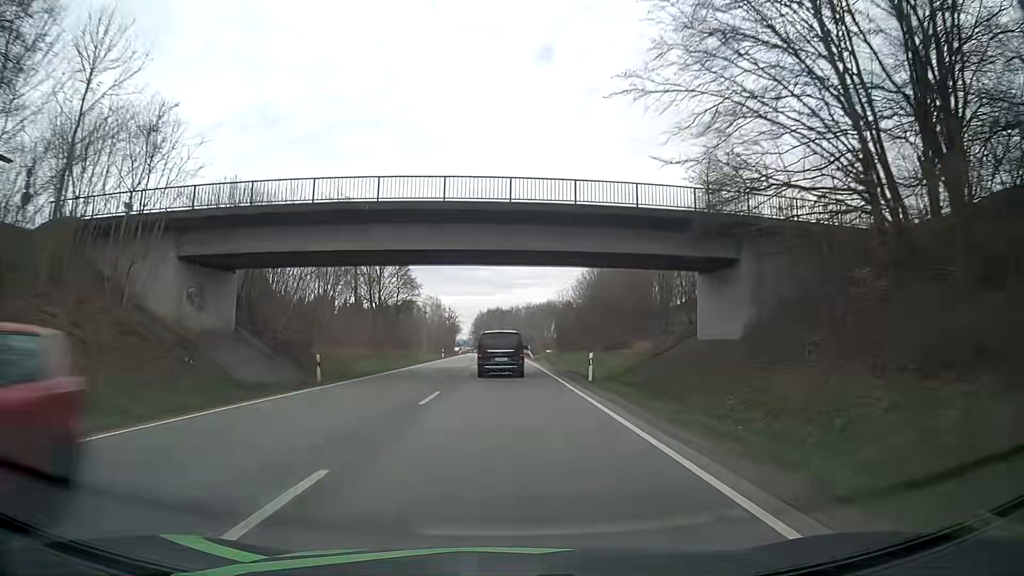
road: primary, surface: asphalt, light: Day
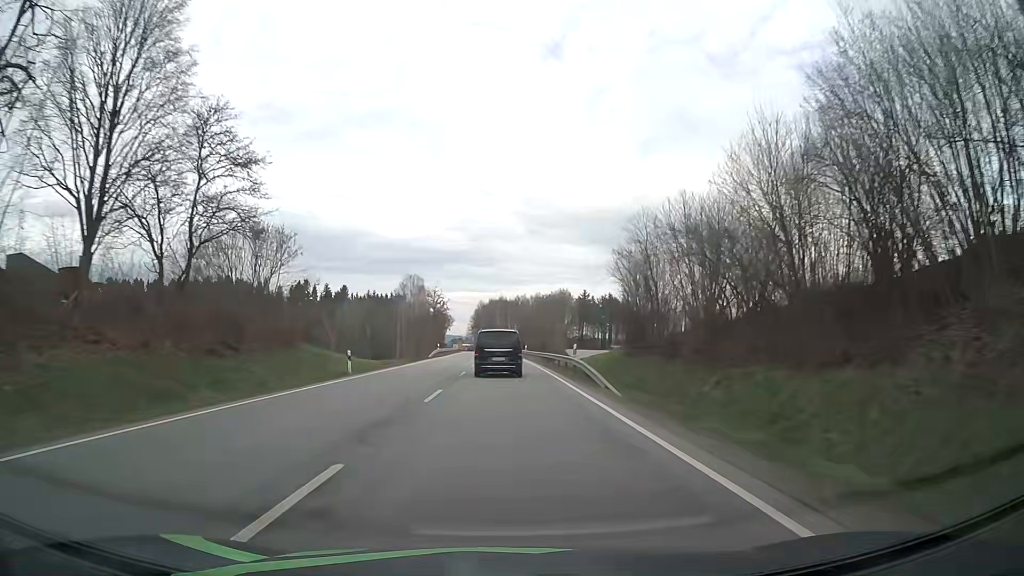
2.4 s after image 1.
(0.0, +48.3) m; 0°
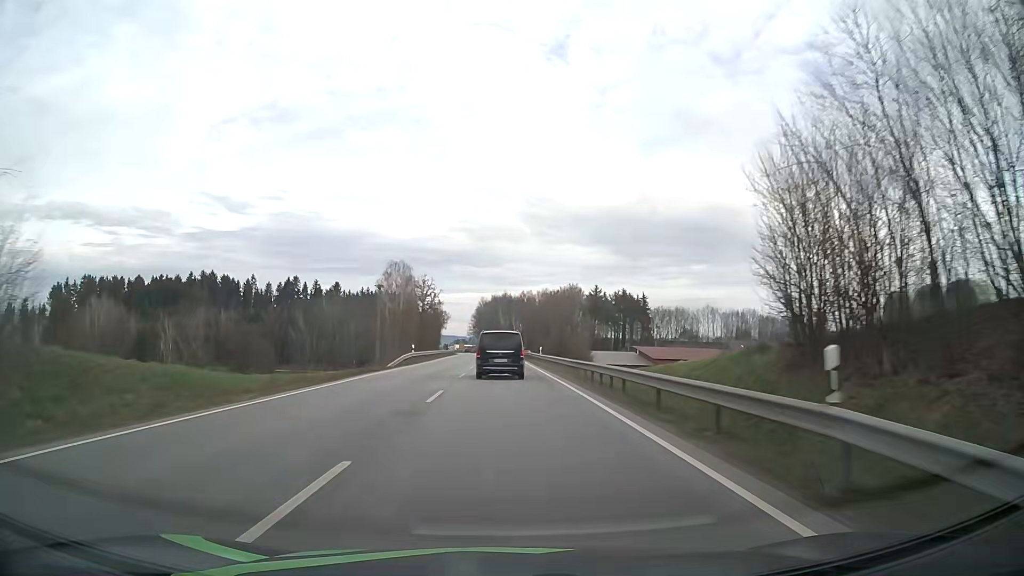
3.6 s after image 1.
(0.0, +24.0) m; 0°
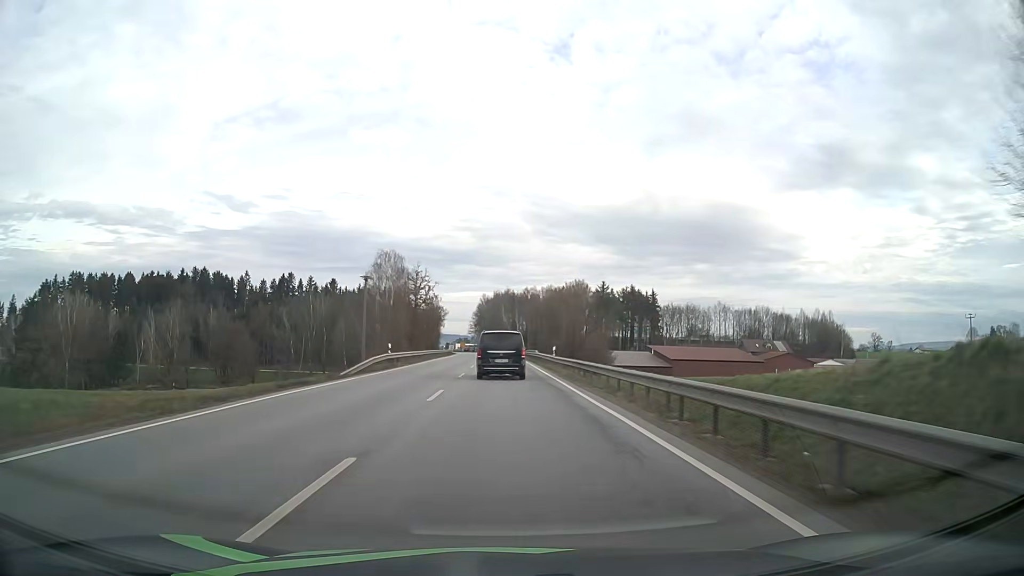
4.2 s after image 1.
(0.0, +11.9) m; 0°
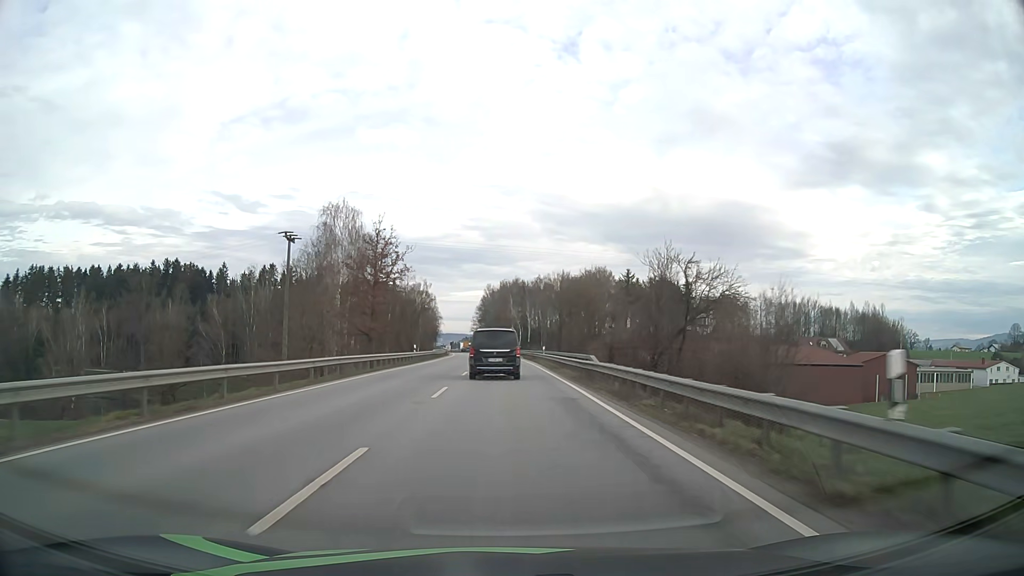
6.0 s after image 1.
(-0.2, +35.7) m; -1°
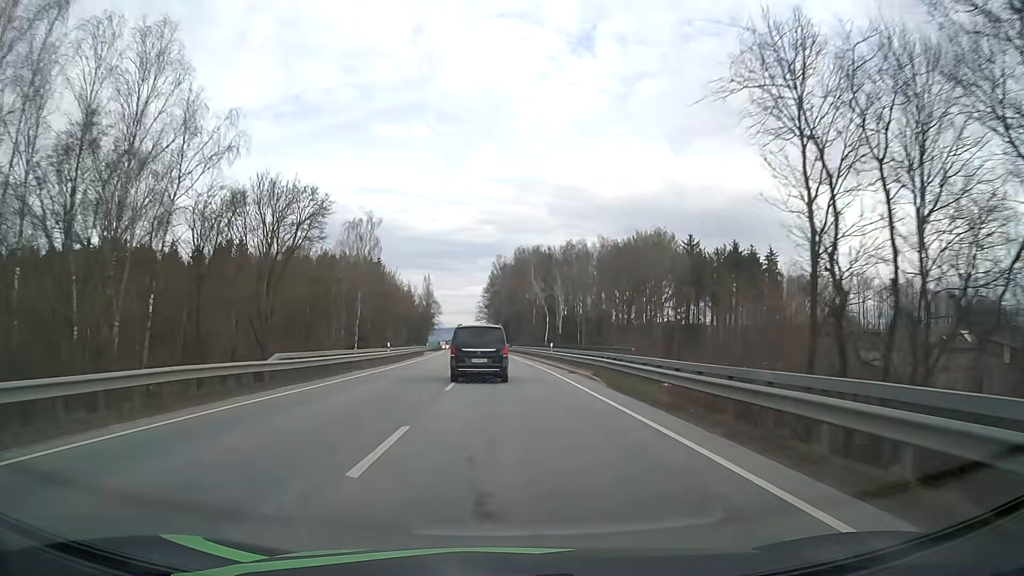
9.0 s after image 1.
(-0.7, +58.7) m; -1°
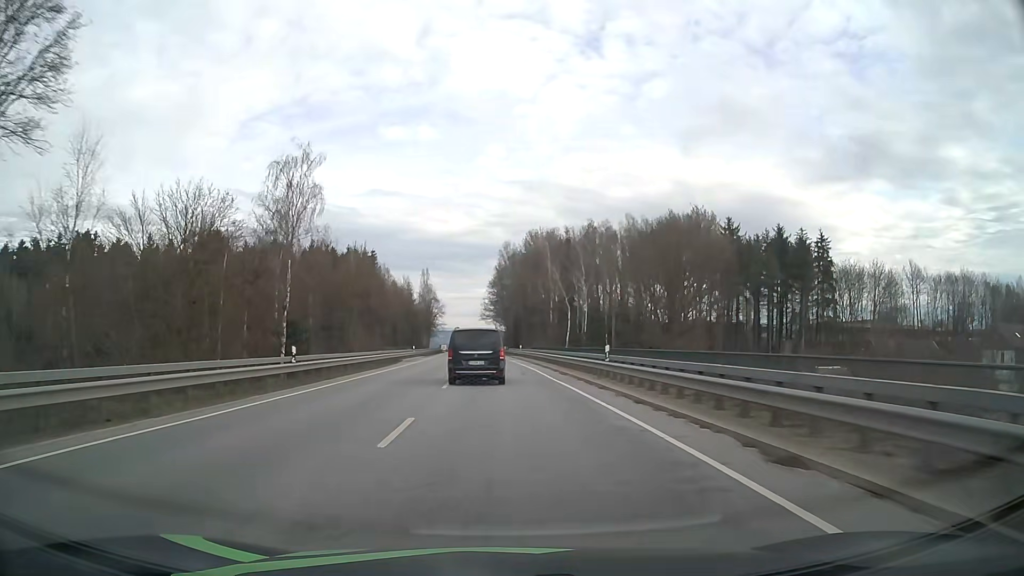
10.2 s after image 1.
(-0.1, +22.2) m; -1°
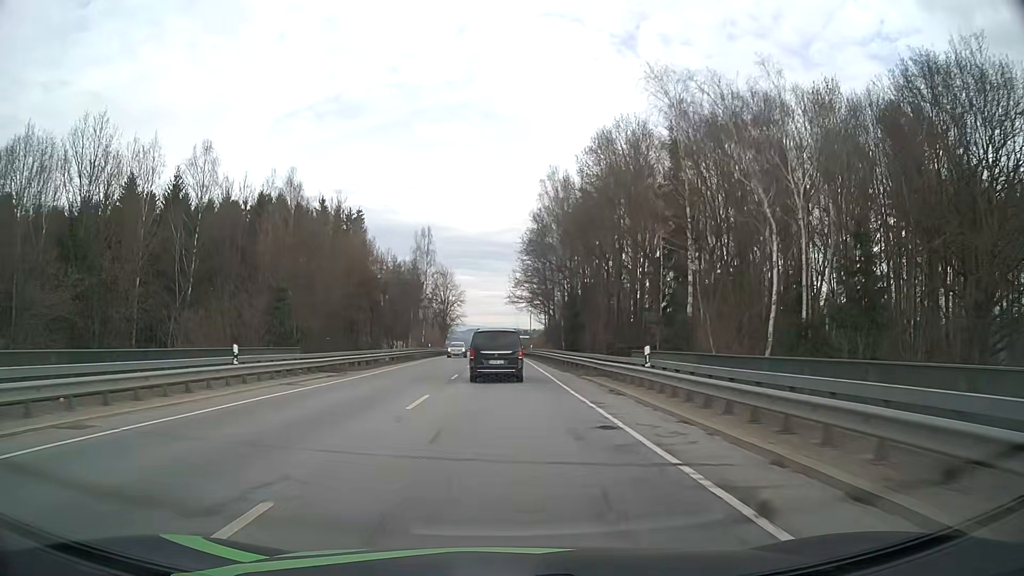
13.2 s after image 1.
(-1.1, +55.5) m; -3°
(0, +10) (0, +20) (0, +30) (0, +40) (0, +50) (-1, +60) (-1, +70) (-1, +80) (-1, +90) (-1, +100) m
